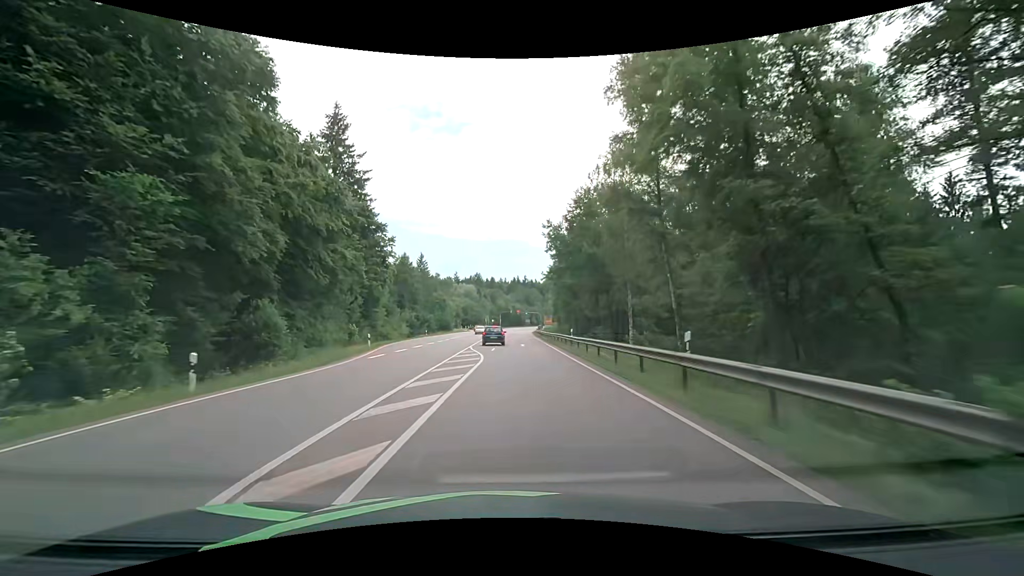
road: secondary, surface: asphalt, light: Day
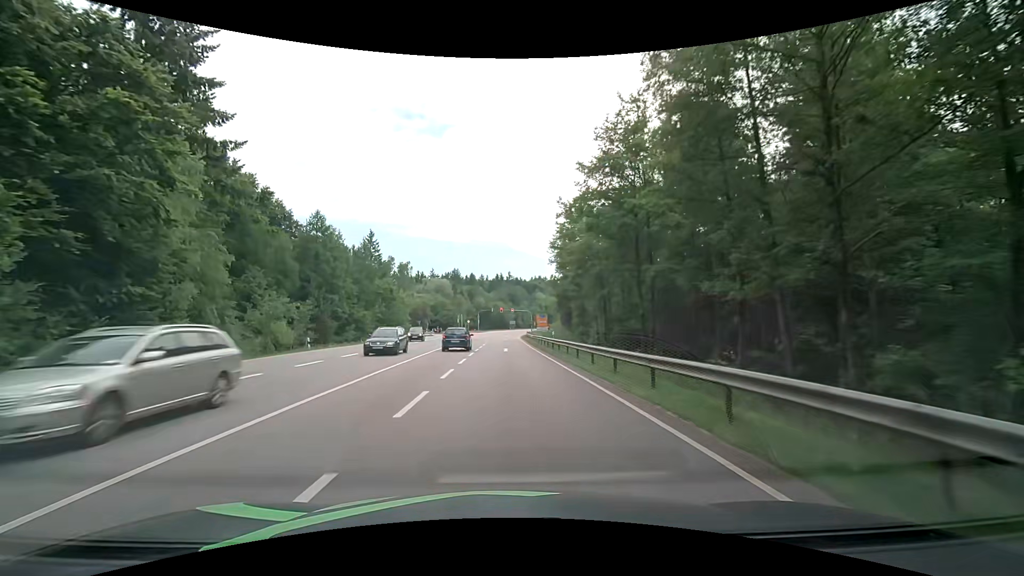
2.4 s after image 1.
(+0.7, +39.6) m; +2°
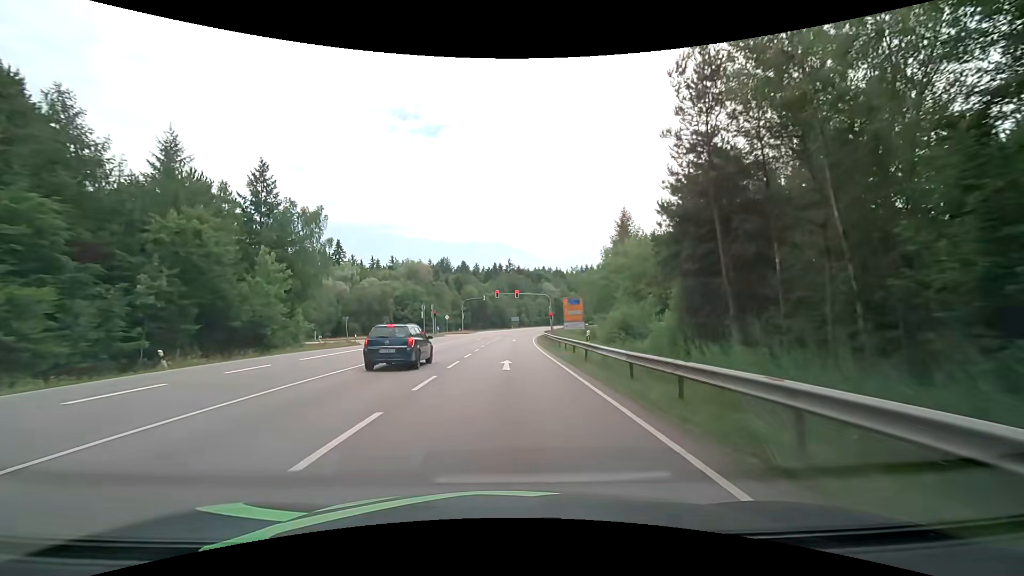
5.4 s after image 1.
(-0.3, +50.8) m; -1°
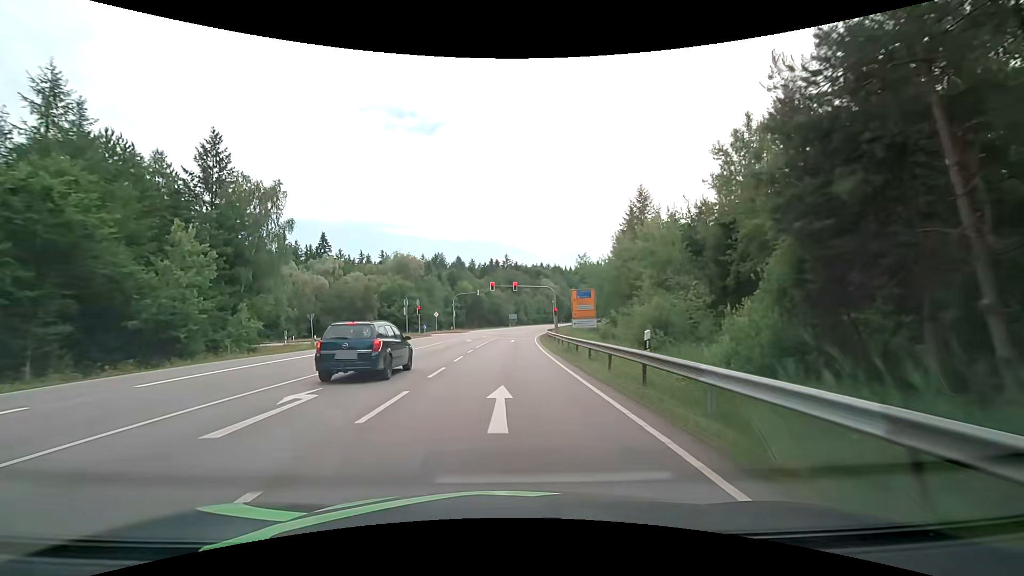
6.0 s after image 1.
(+0.1, +9.5) m; +1°
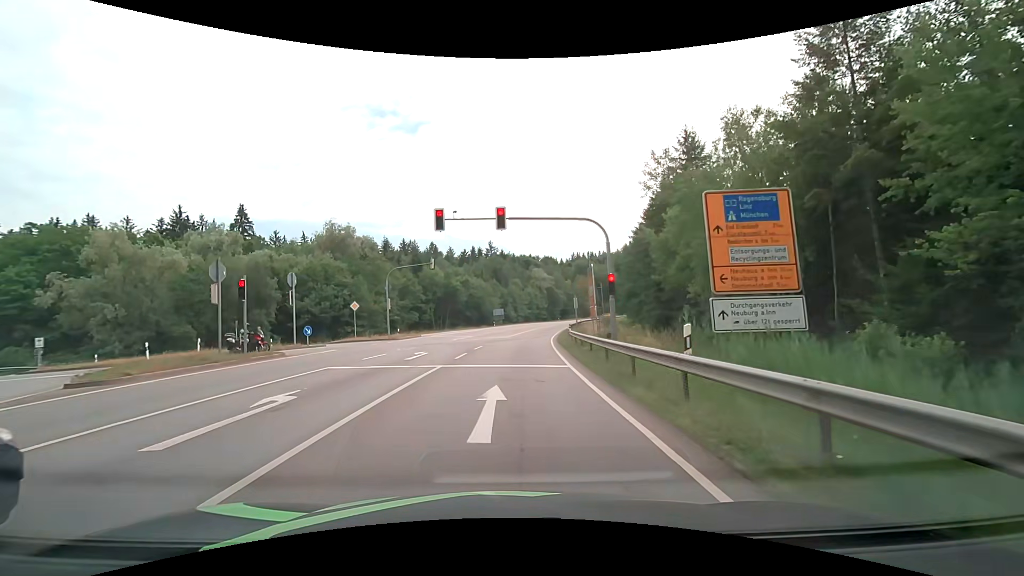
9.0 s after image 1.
(+0.4, +34.3) m; +2°
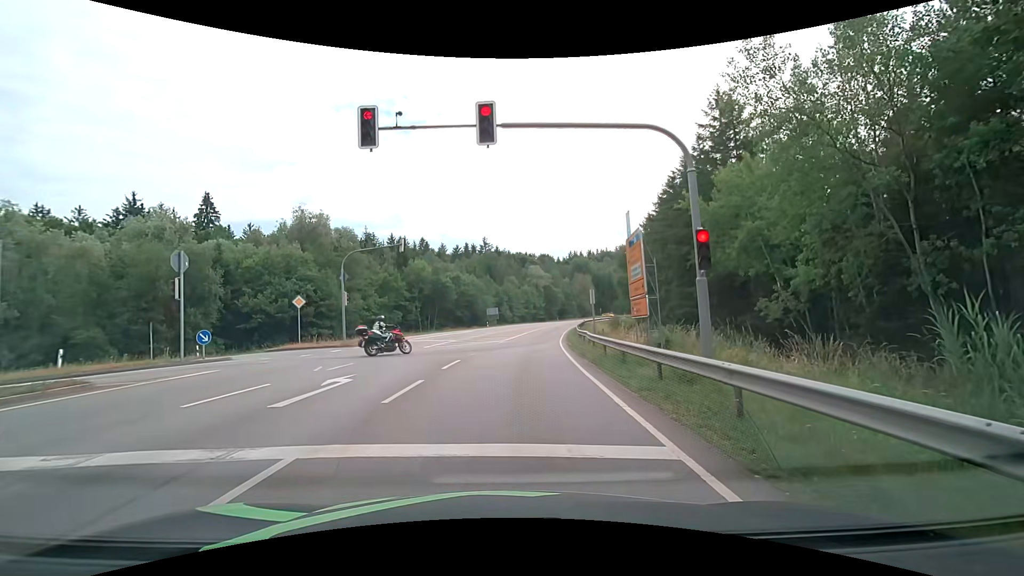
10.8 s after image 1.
(0.0, +9.4) m; 0°
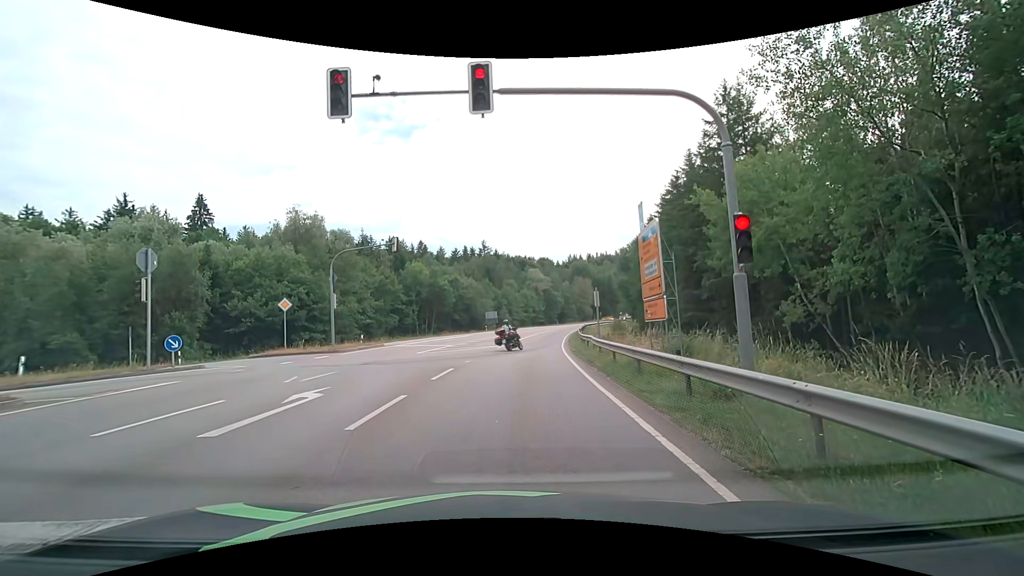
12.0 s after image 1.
(0.0, +1.5) m; +1°
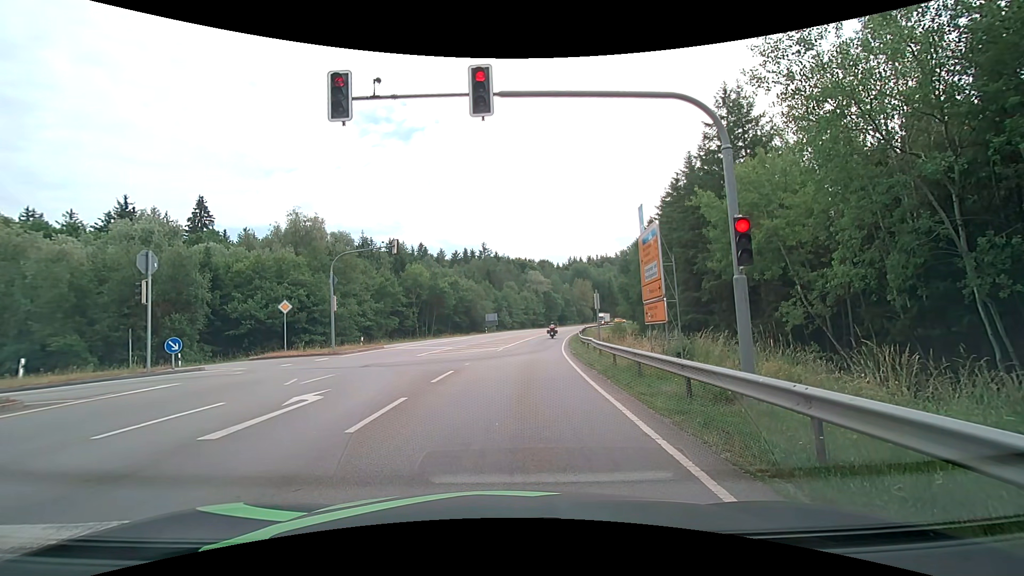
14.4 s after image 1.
(0.0, +0.1) m; 0°
(0, +10) (0, +20) (+1, +30) (+2, +40) (+3, +50) (+4, +60) (+6, +70) (+7, +80) (+9, +89) (+11, +99) m
